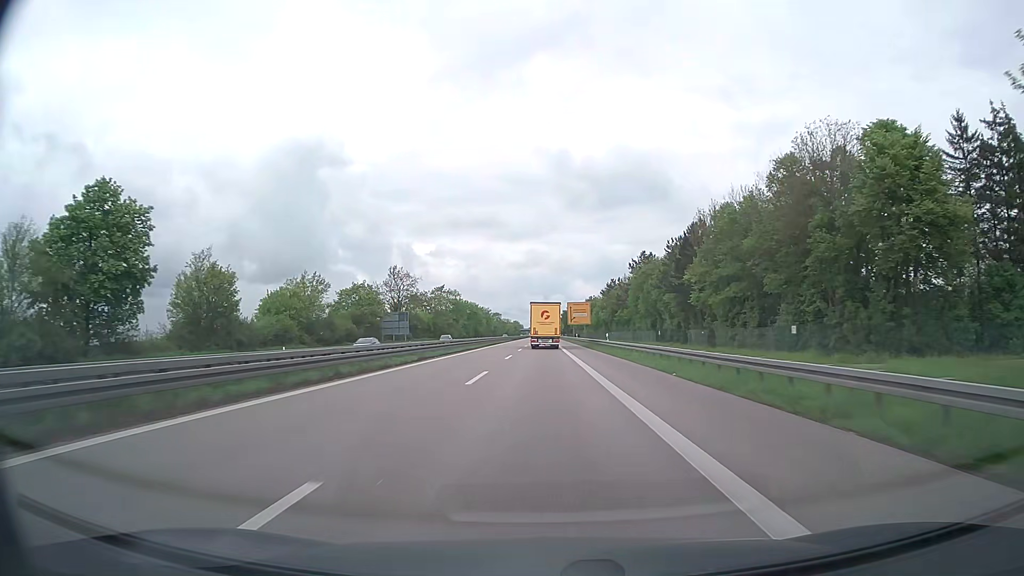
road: trunk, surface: asphalt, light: Day
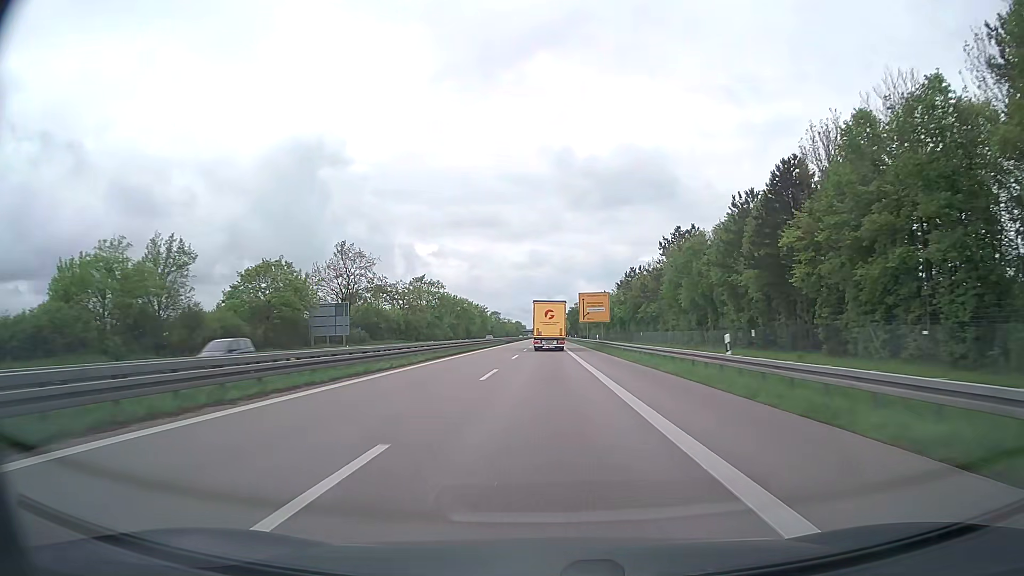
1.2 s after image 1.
(-0.1, +33.9) m; 0°
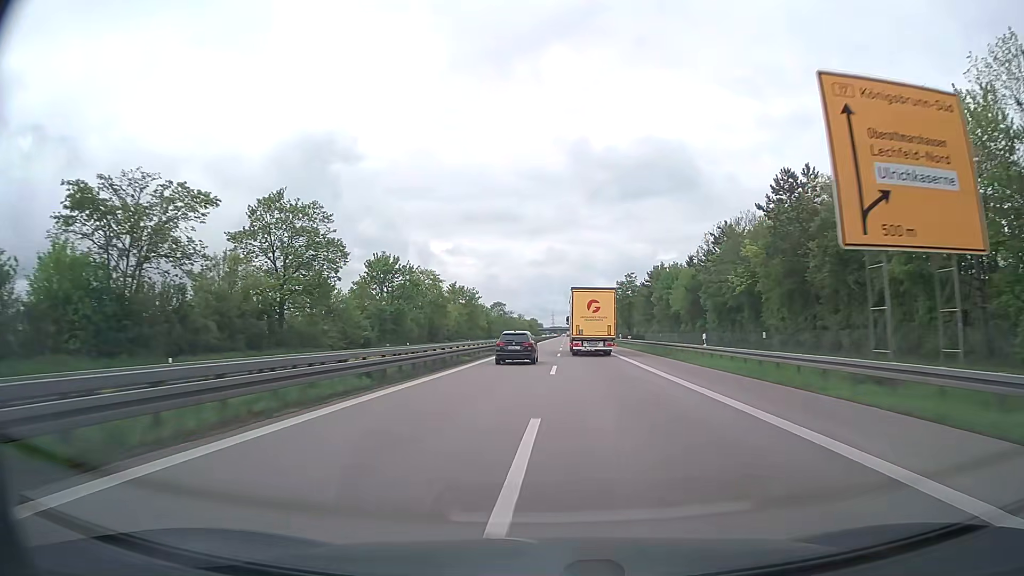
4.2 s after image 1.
(-0.9, +87.9) m; -1°
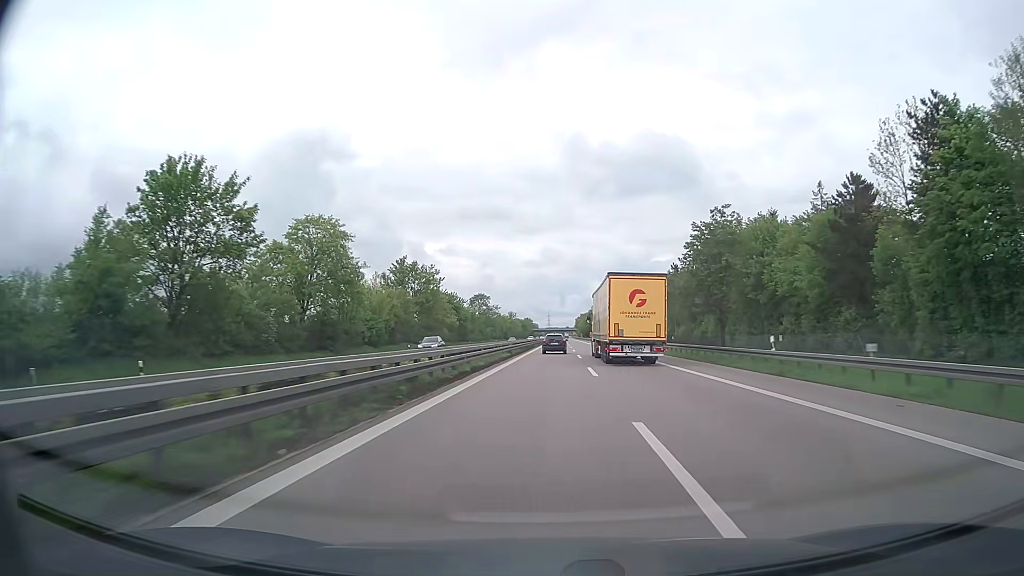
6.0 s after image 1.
(+0.1, +54.5) m; 0°
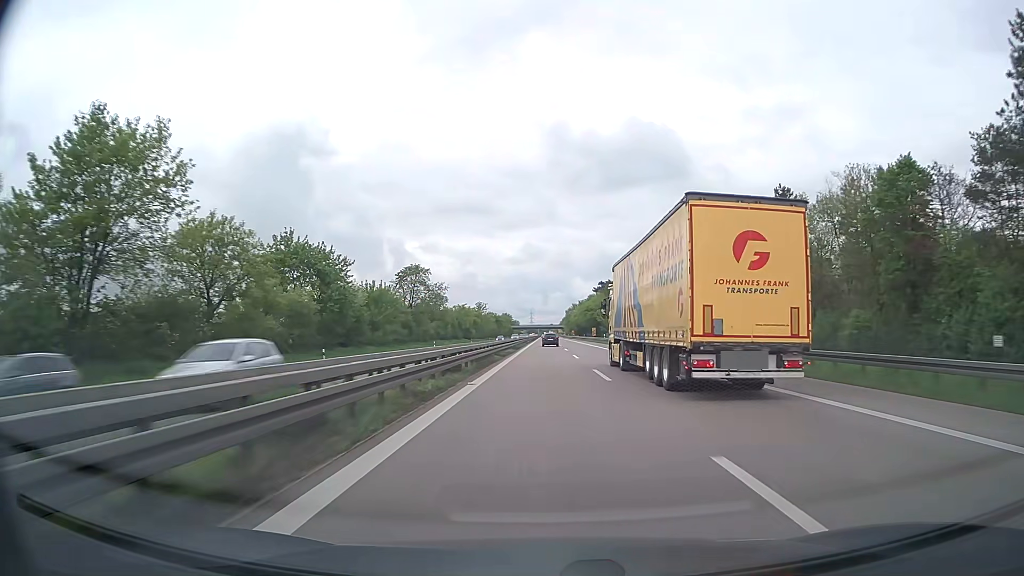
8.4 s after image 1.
(+1.2, +75.4) m; +2°
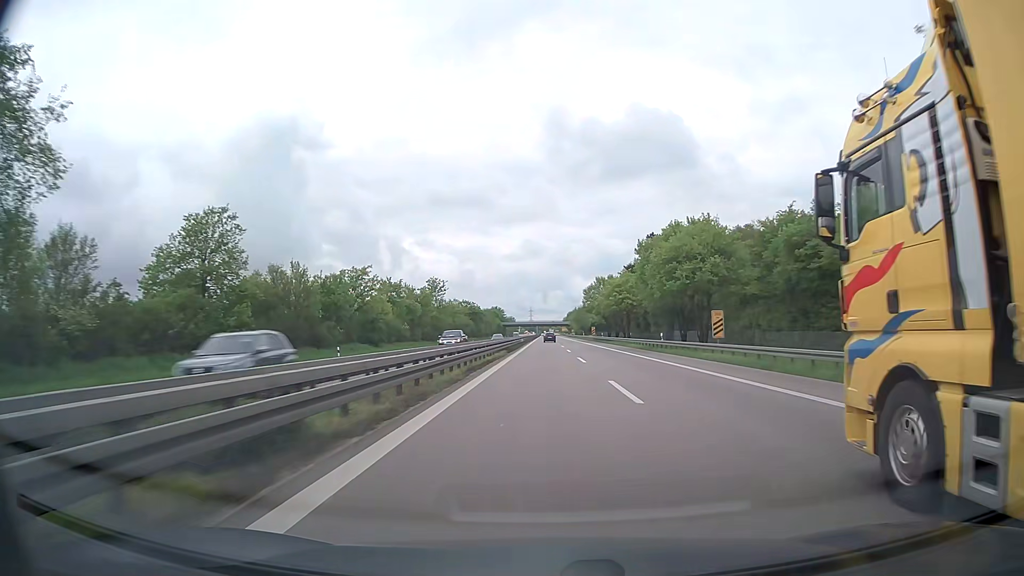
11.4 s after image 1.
(-0.1, +96.6) m; 0°
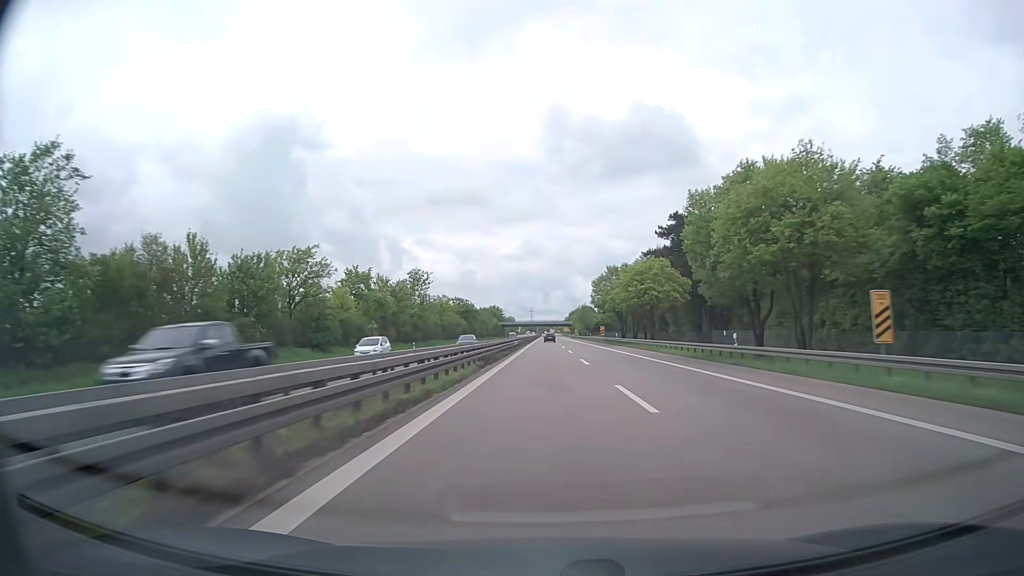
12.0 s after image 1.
(0.0, +19.5) m; 0°
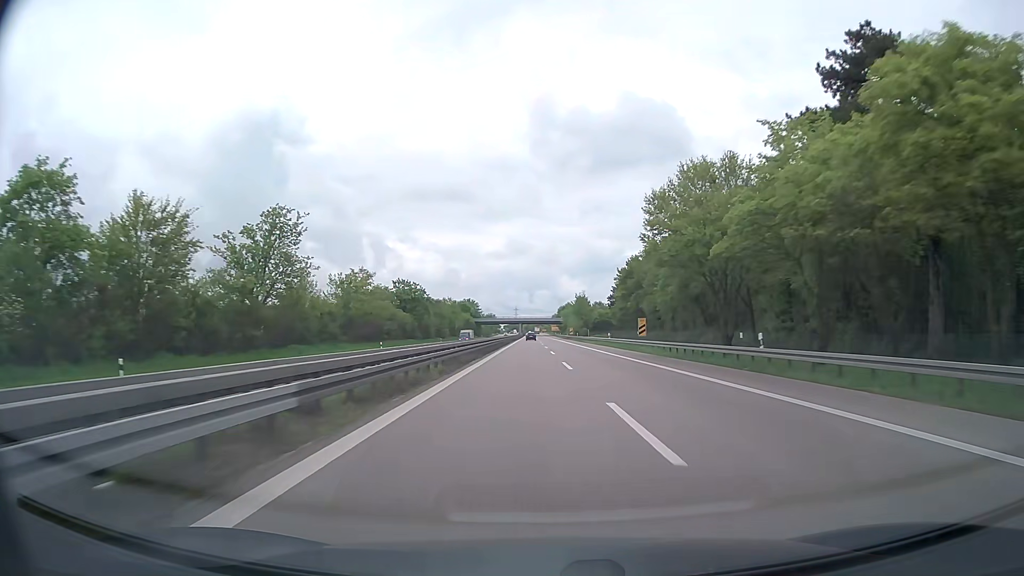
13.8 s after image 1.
(+0.2, +58.5) m; +1°
(0, +10) (0, +20) (0, +30) (0, +40) (+1, +50) (+1, +60) (+1, +70) (+1, +80) (+1, +90) (+1, +100) m
